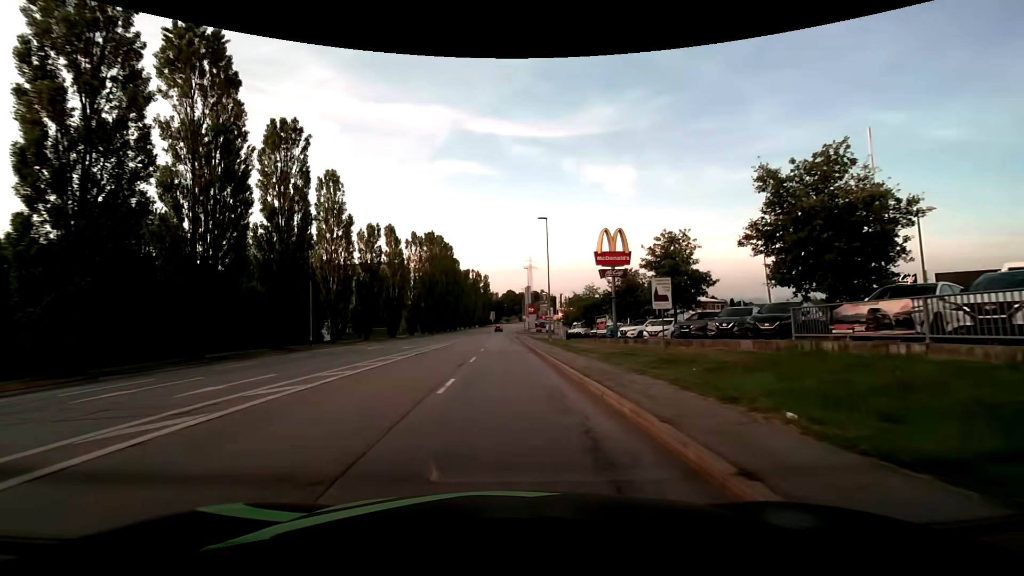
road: tertiary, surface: asphalt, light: Day
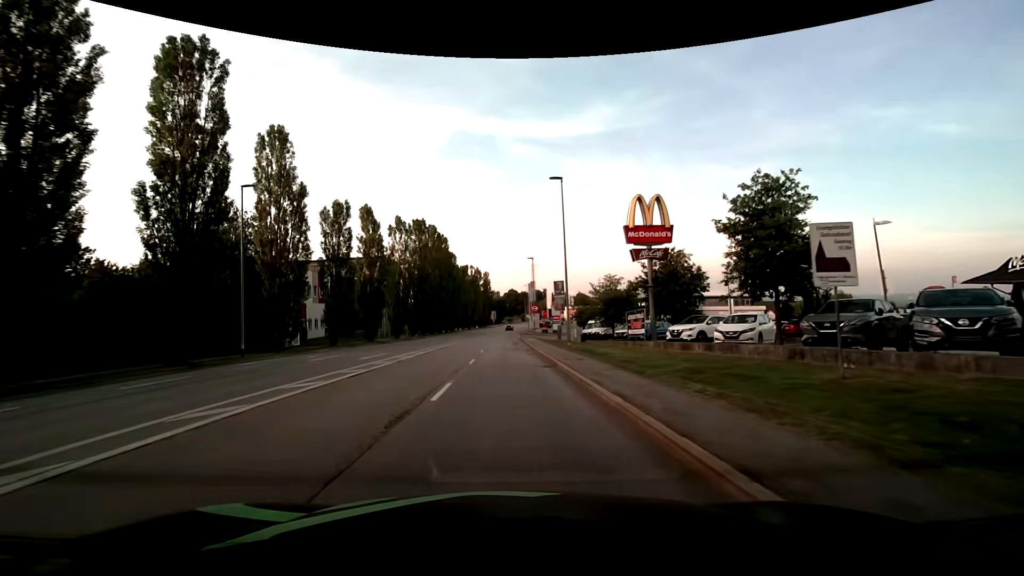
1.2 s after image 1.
(0.0, +10.9) m; 0°
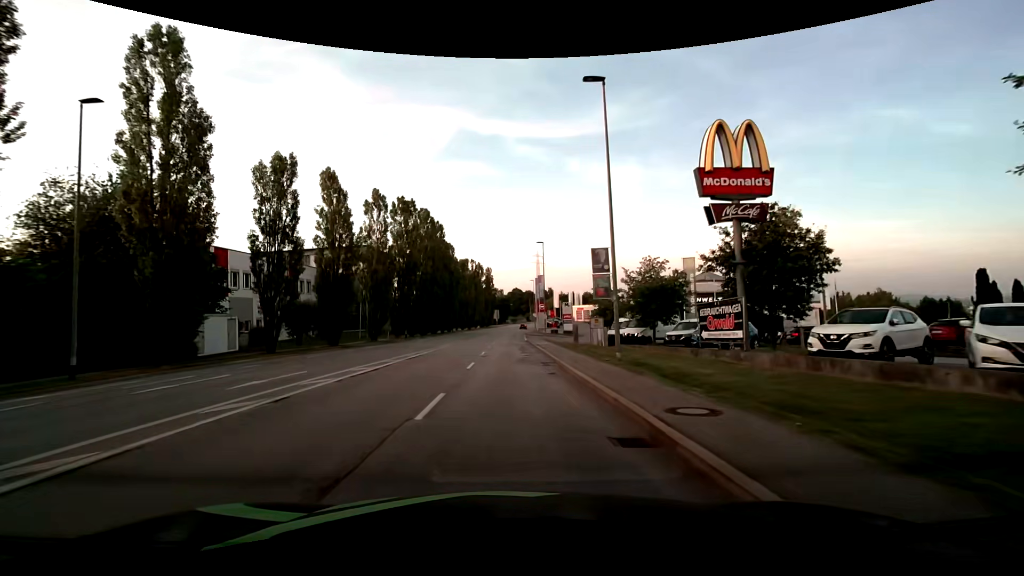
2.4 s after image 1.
(-0.2, +12.1) m; -1°
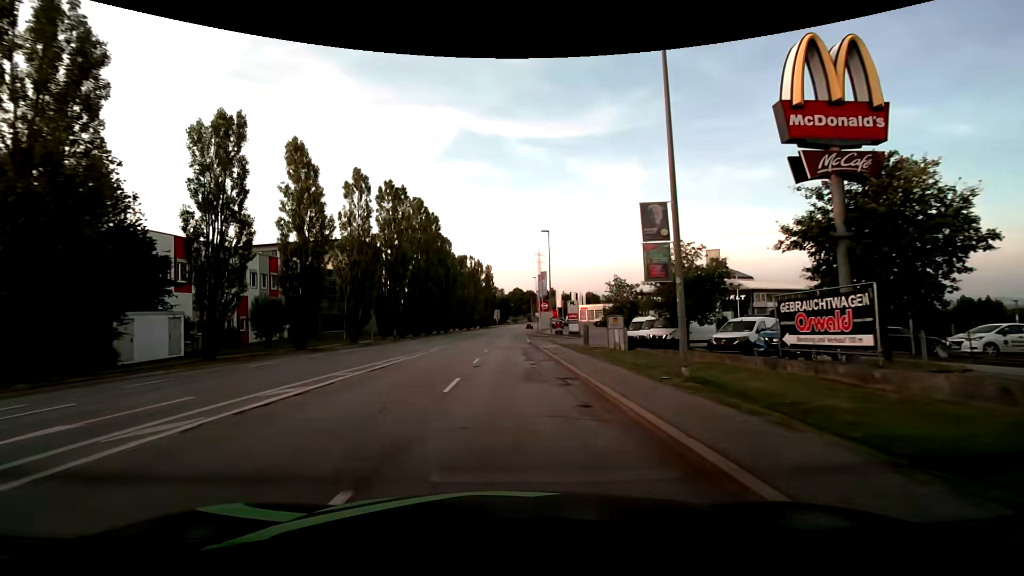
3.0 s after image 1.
(0.0, +6.4) m; -1°
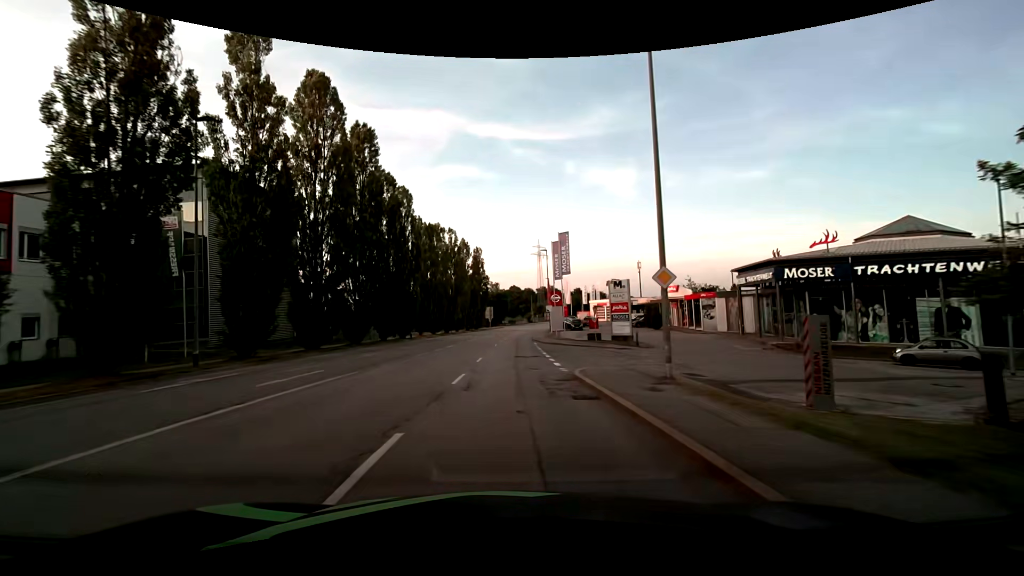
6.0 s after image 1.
(+0.5, +34.3) m; 0°
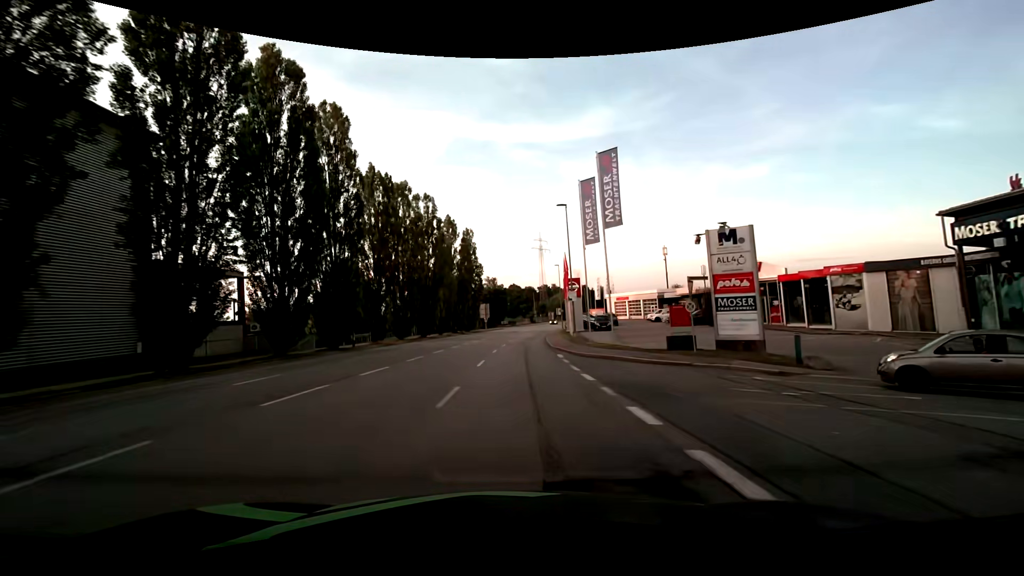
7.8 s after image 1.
(+0.3, +21.9) m; 0°
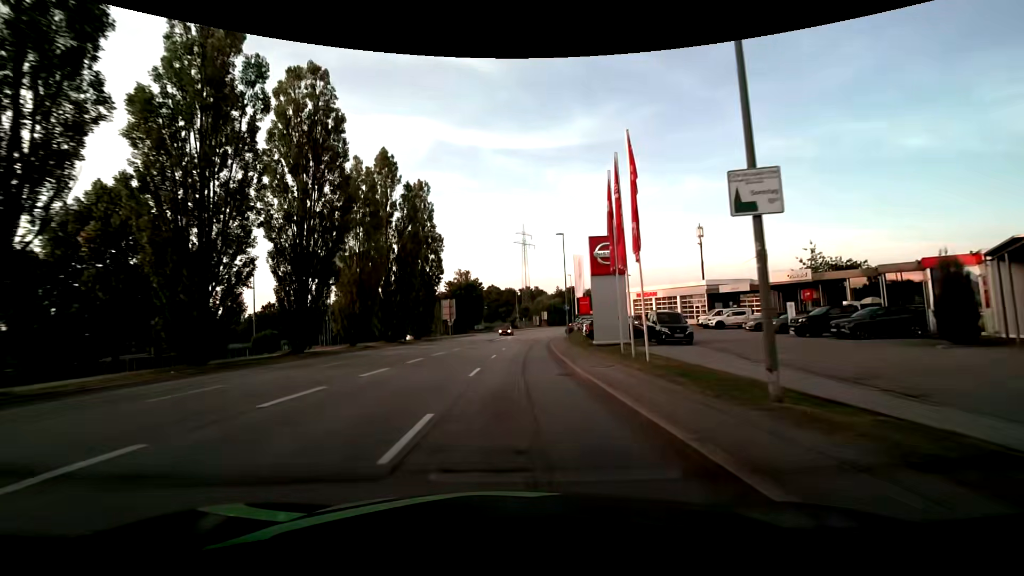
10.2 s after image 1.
(+0.9, +30.0) m; +3°
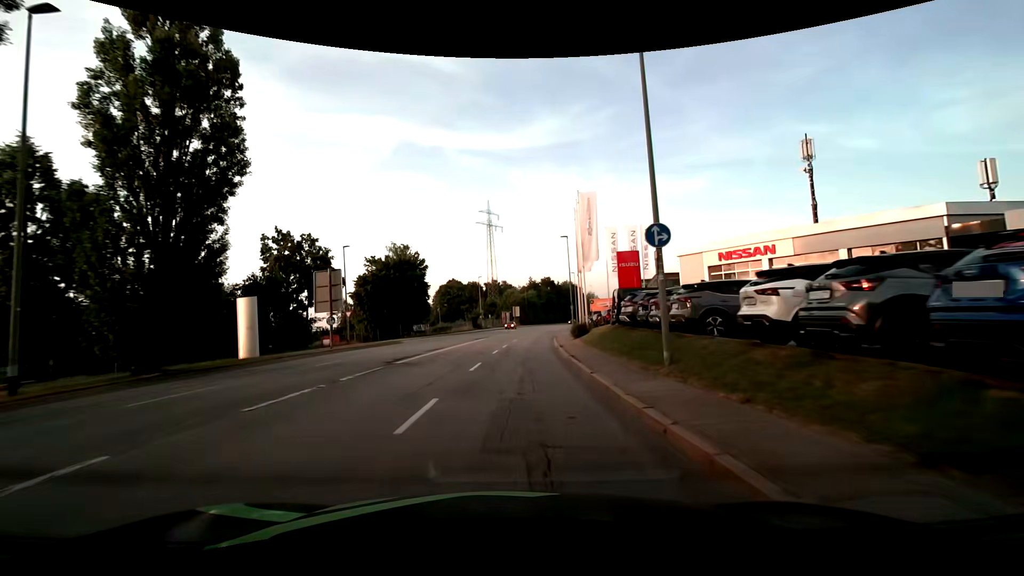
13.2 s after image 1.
(+1.3, +36.1) m; +4°
(0, +10) (0, +20) (+1, +30) (+2, +40) (+3, +50) (+4, +60) (+5, +70) (+7, +80) (+8, +90) (+10, +99) m
